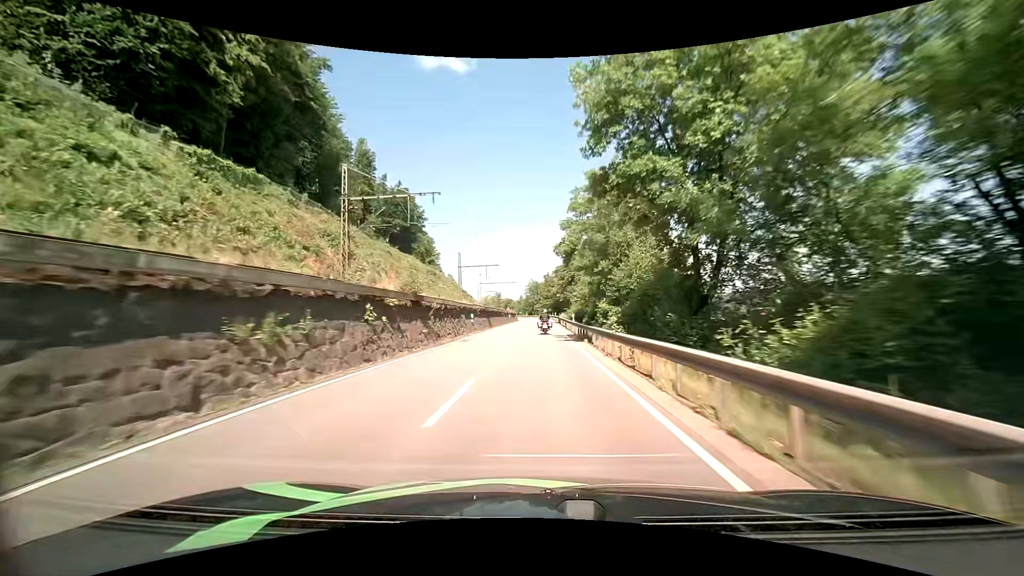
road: primary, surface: asphalt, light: Day
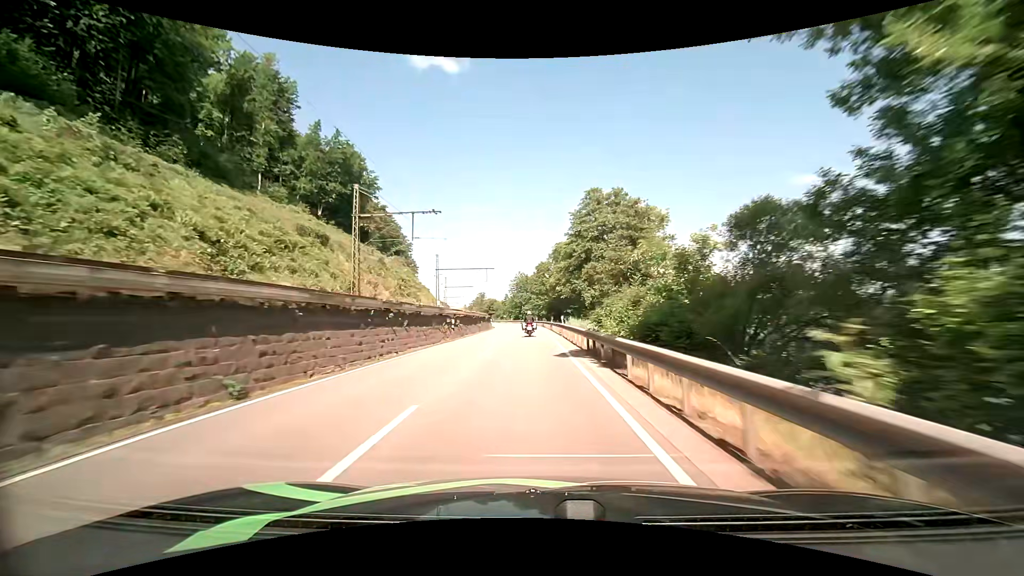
(+0.6, +50.2) m; +1°
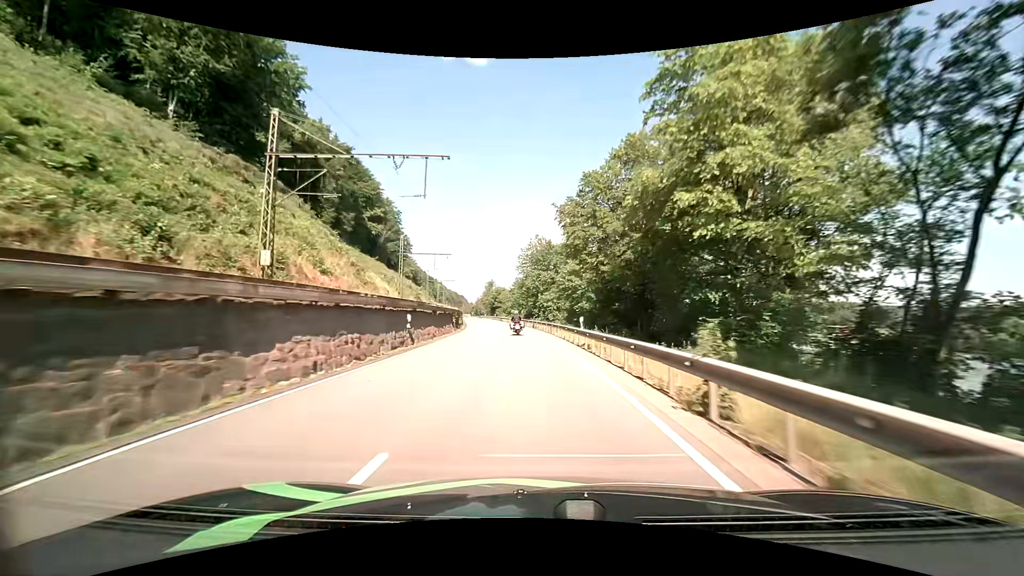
(-1.3, +62.3) m; -2°
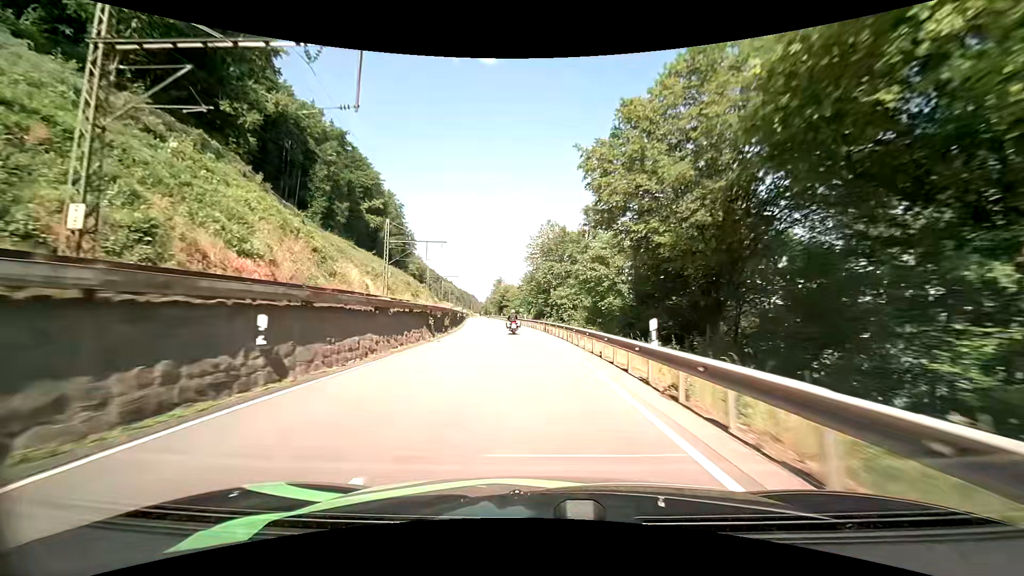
(-0.2, +12.6) m; -1°
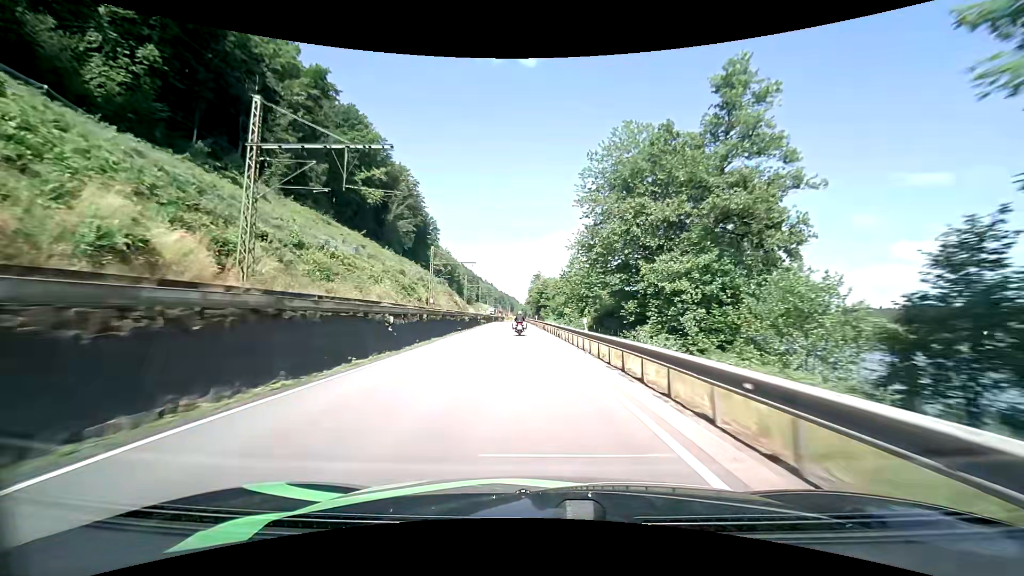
(-1.7, +37.8) m; -5°
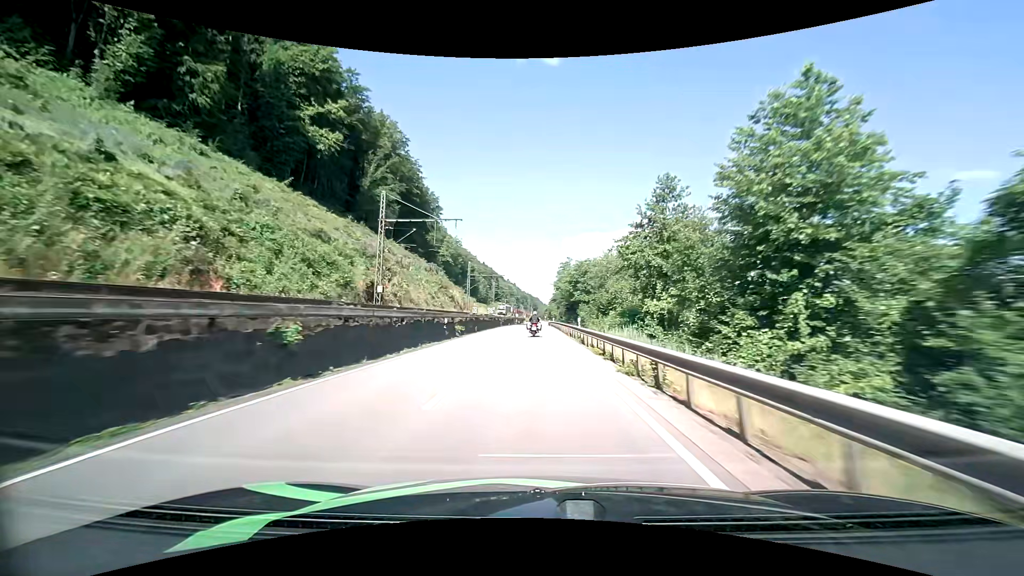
(-1.2, +38.9) m; -3°
